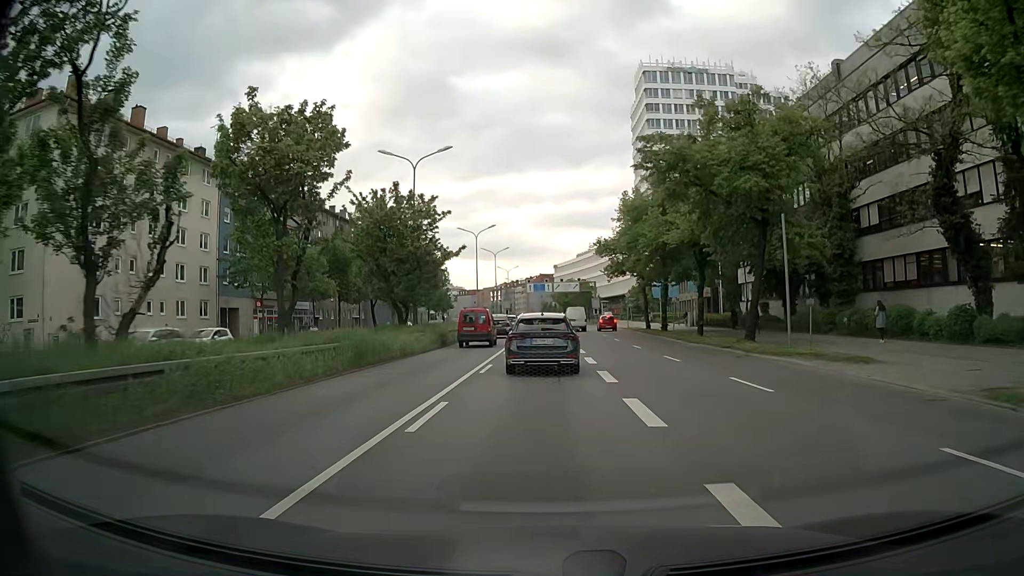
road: trunk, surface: asphalt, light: Day
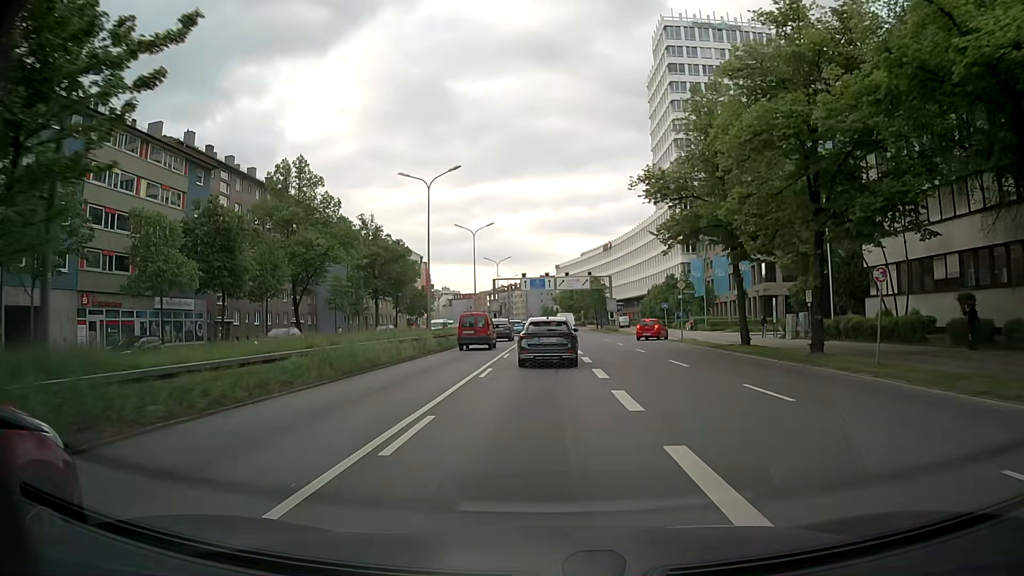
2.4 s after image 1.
(0.0, +28.4) m; 0°
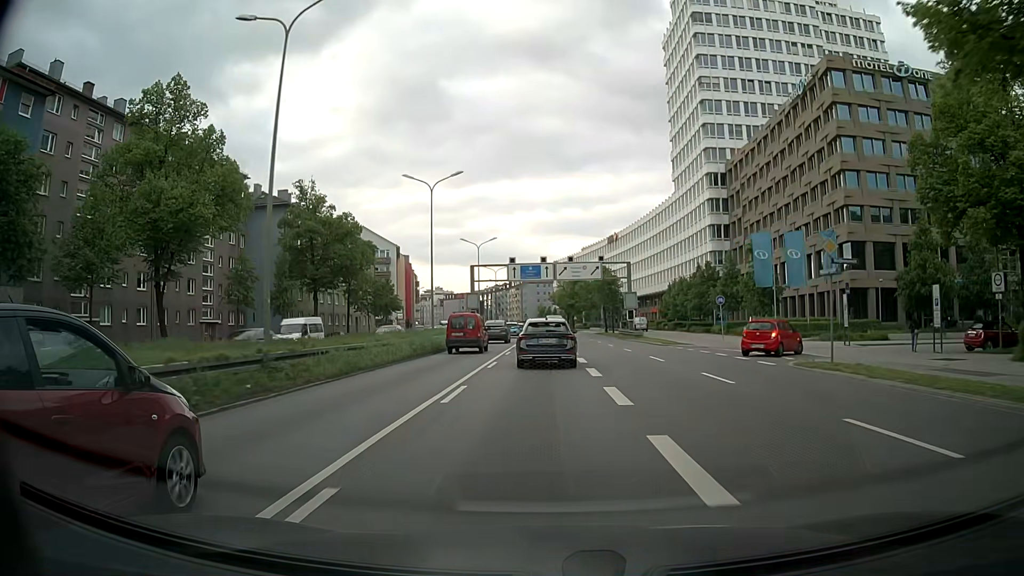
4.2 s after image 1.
(0.0, +23.6) m; 0°
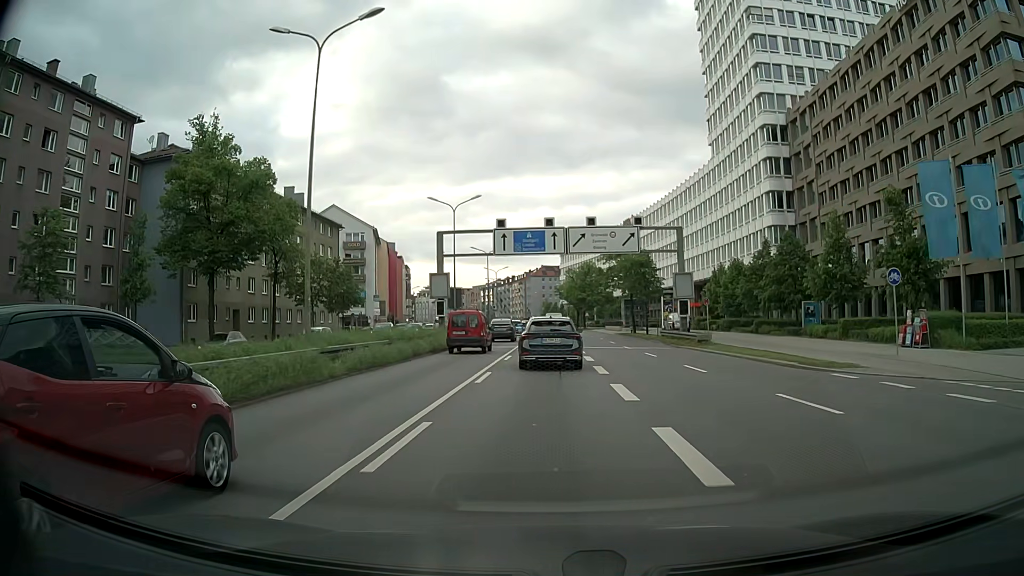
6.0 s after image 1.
(-0.1, +23.4) m; 0°
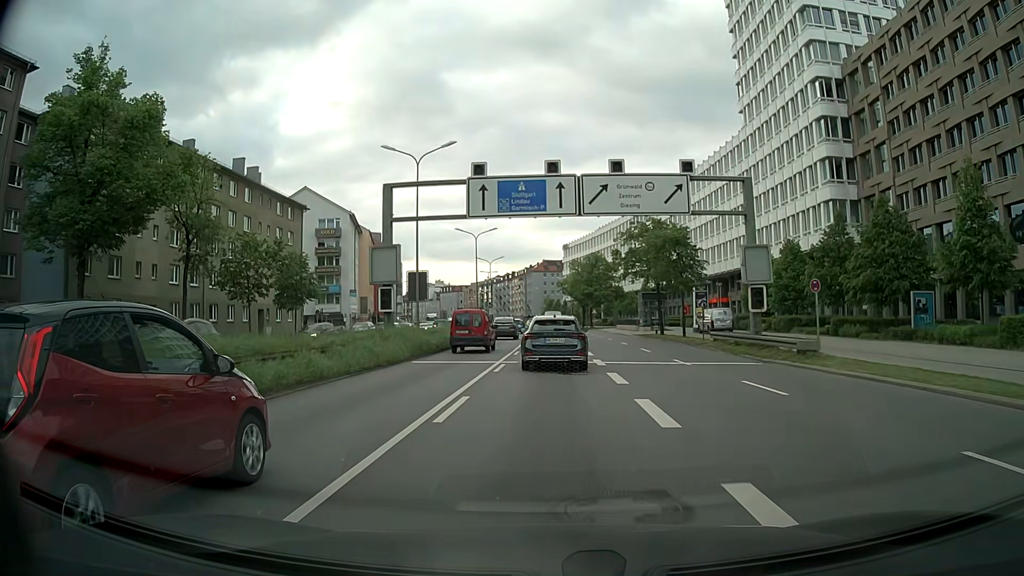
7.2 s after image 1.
(-0.1, +15.1) m; 0°
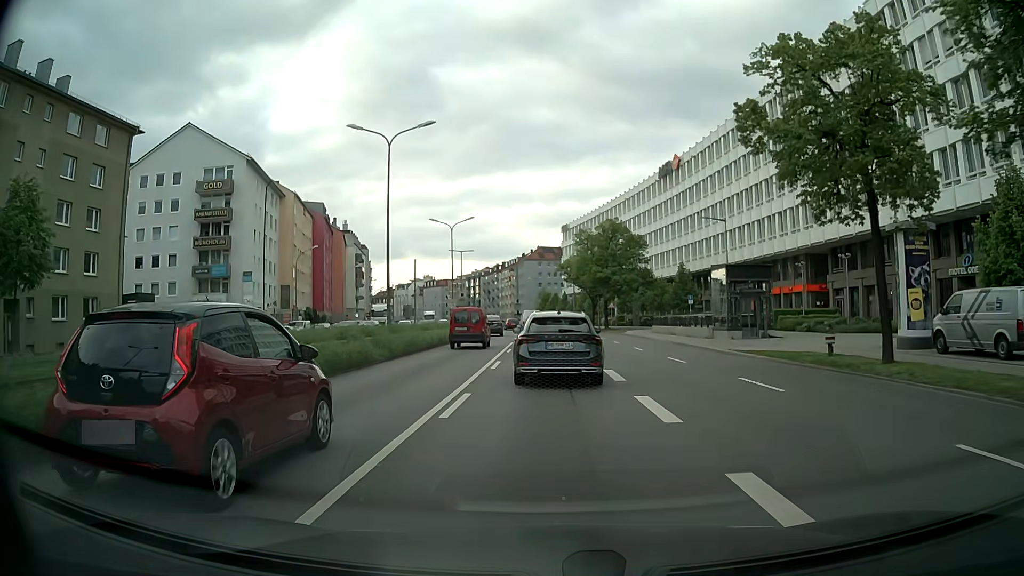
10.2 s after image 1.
(+0.1, +35.6) m; 0°
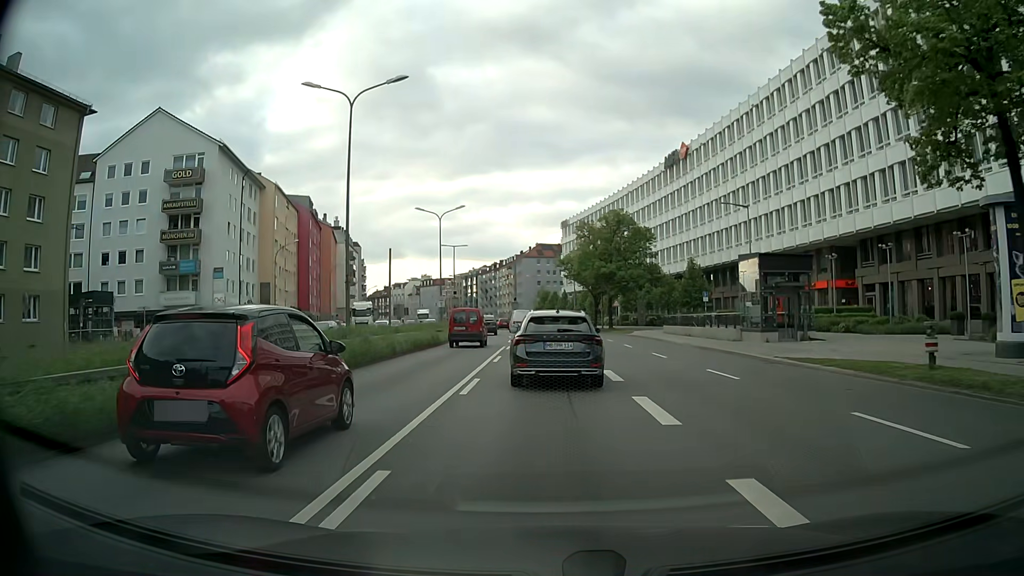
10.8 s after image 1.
(0.0, +6.1) m; 0°
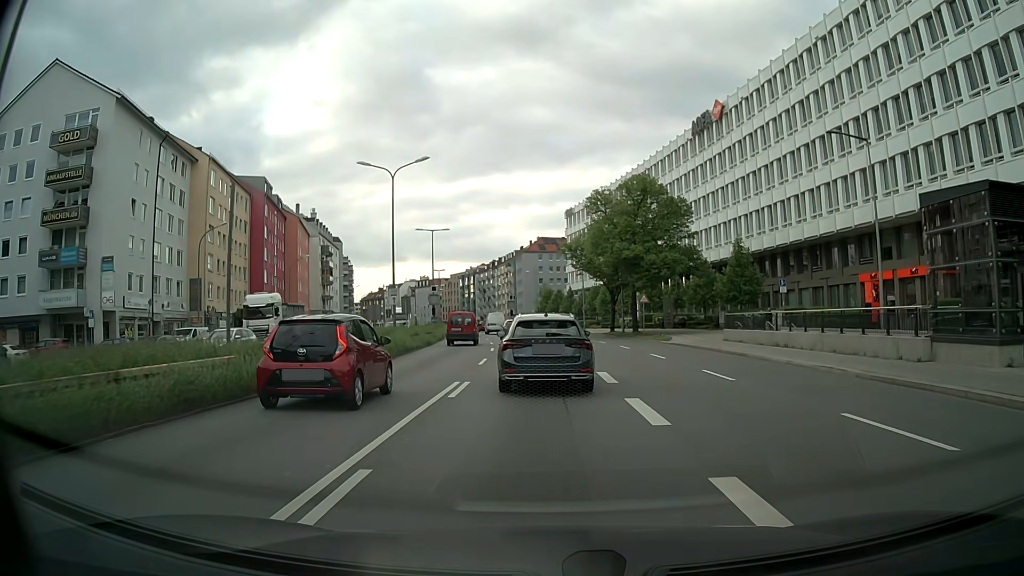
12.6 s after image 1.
(+0.1, +17.9) m; 0°
(0, +10) (0, +20) (-1, +30) (-2, +40) (-3, +50) (-4, +60) (-5, +70) (-7, +80) (-8, +90) (-10, +99) m
